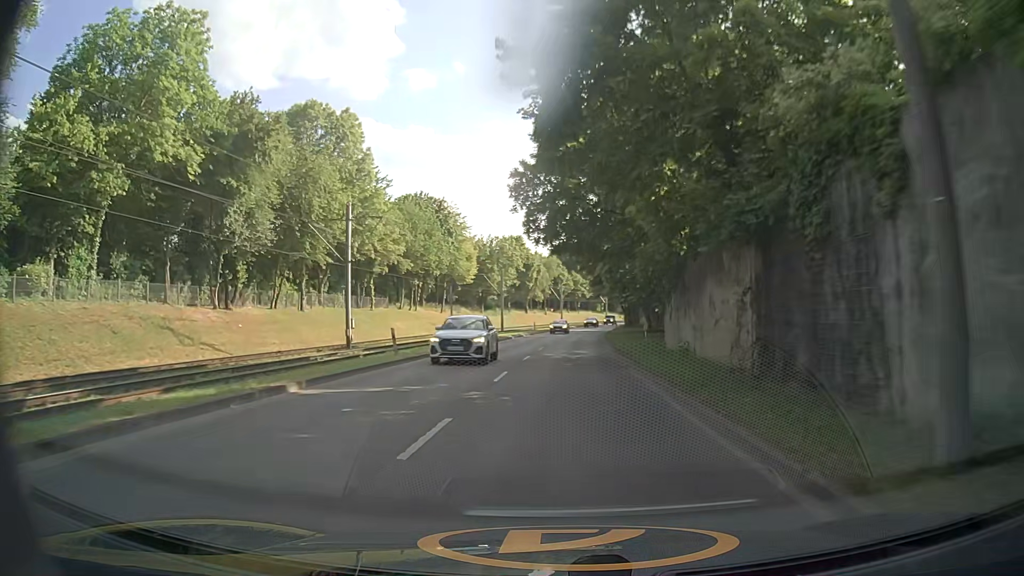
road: secondary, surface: asphalt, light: Day
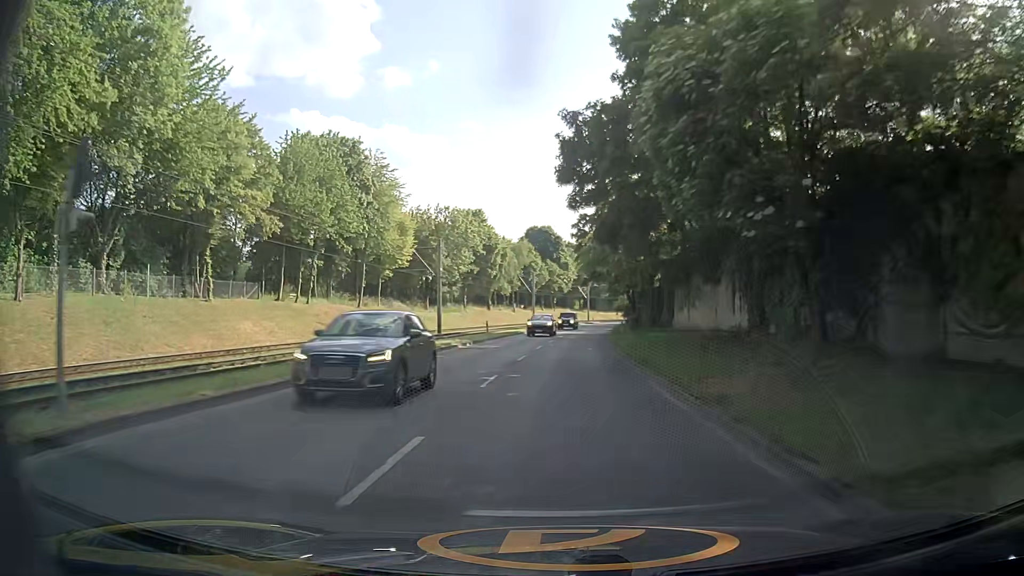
(+0.5, +28.7) m; +2°
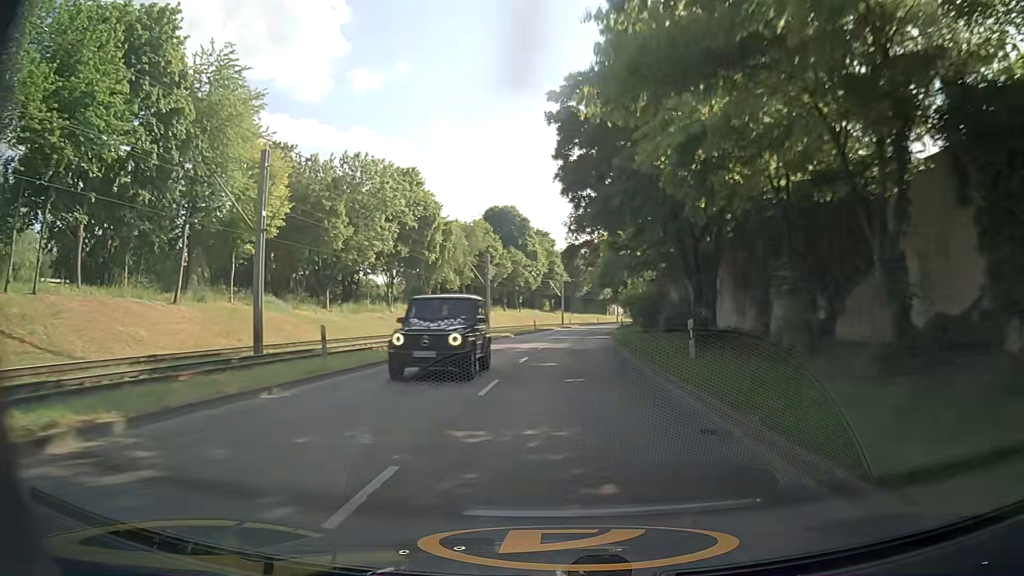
(+0.3, +28.5) m; +2°
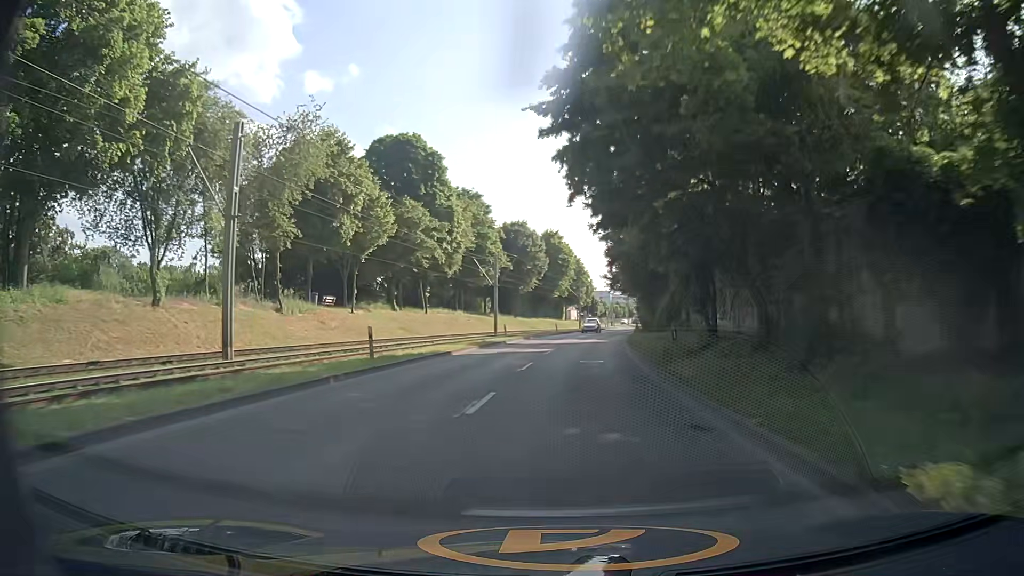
(+1.9, +47.1) m; +5°
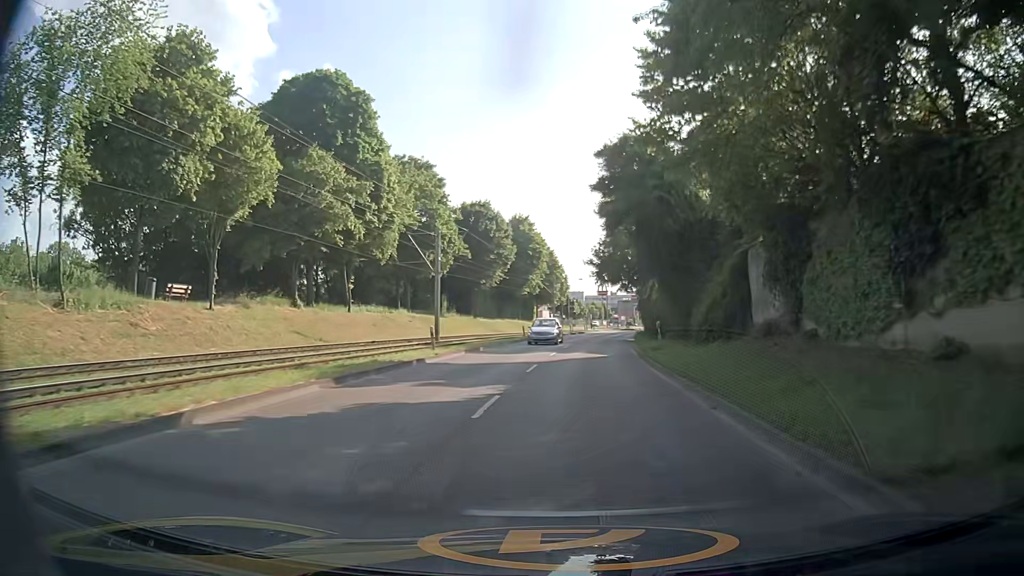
(+0.2, +18.4) m; +1°
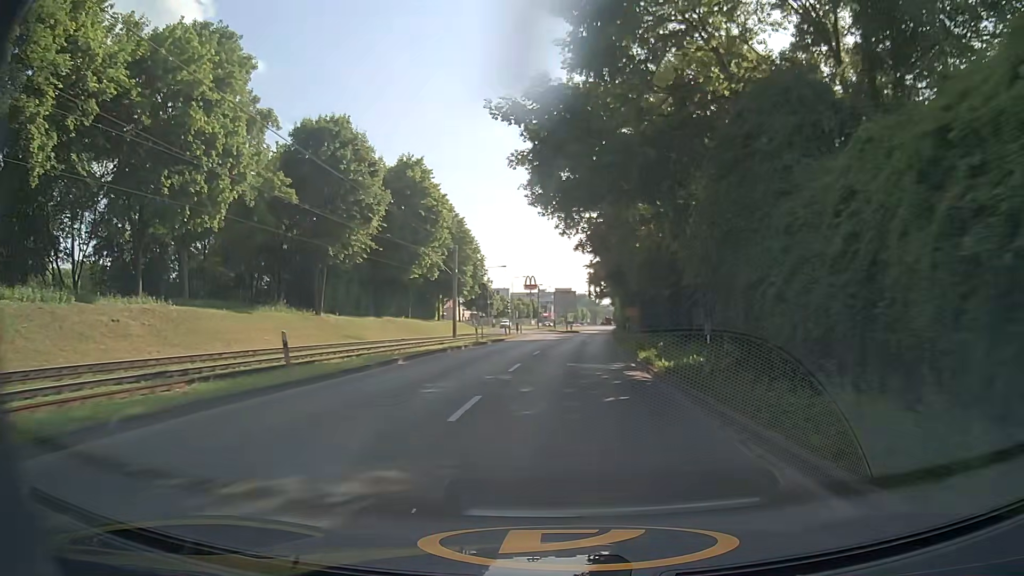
(+2.3, +36.0) m; +7°
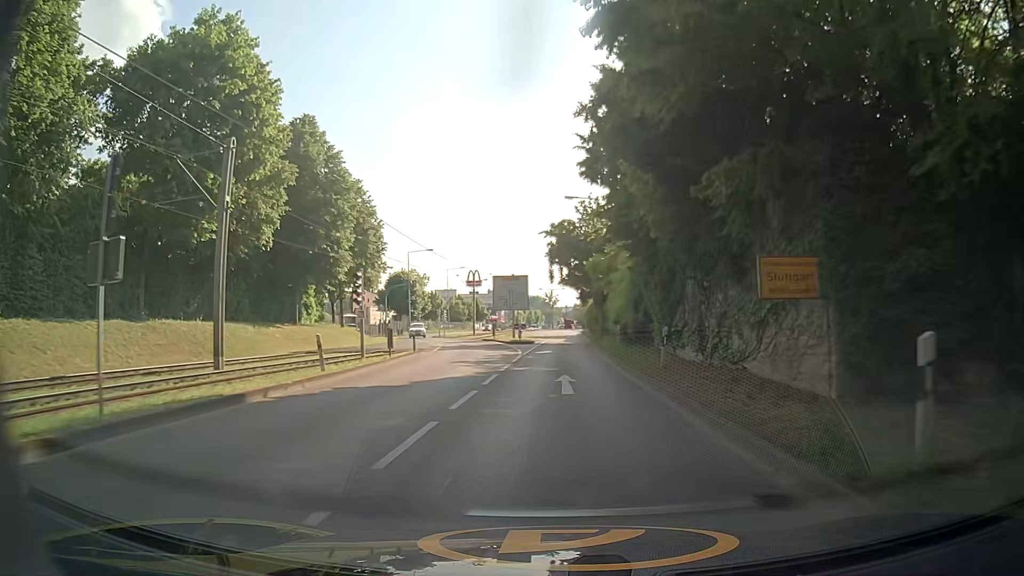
(+1.2, +34.4) m; +4°
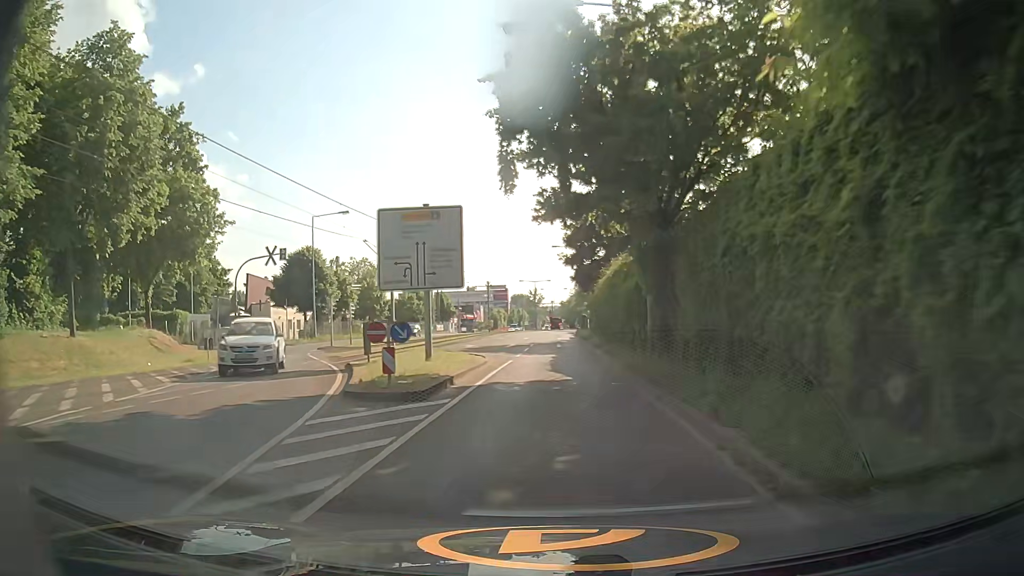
(+0.8, +33.2) m; +2°
(0, +10) (0, +20) (0, +30) (0, +40) (0, +50) (0, +60) (0, +70) (0, +80) (+1, +90) (+1, +100) m
